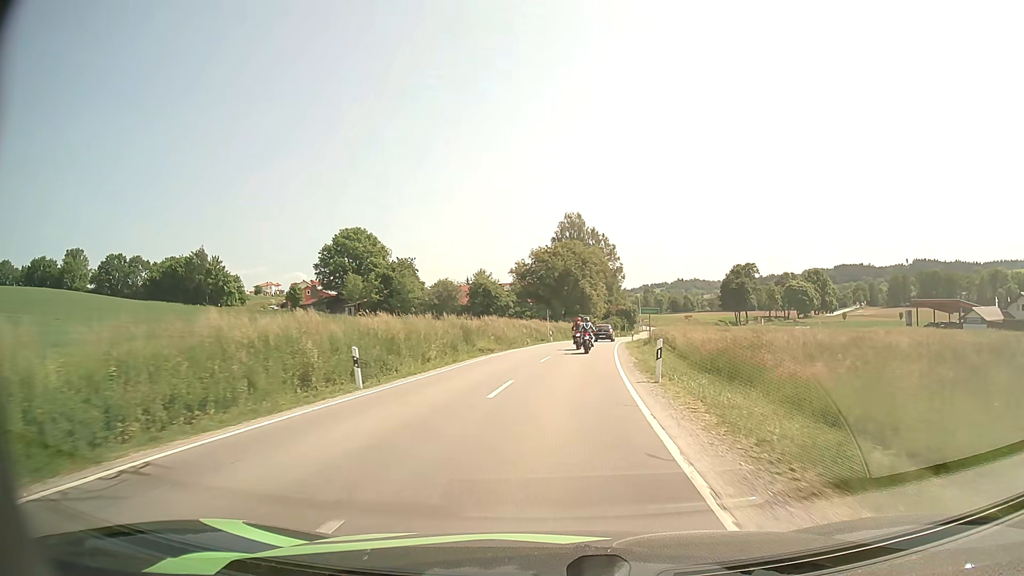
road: secondary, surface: asphalt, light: Day
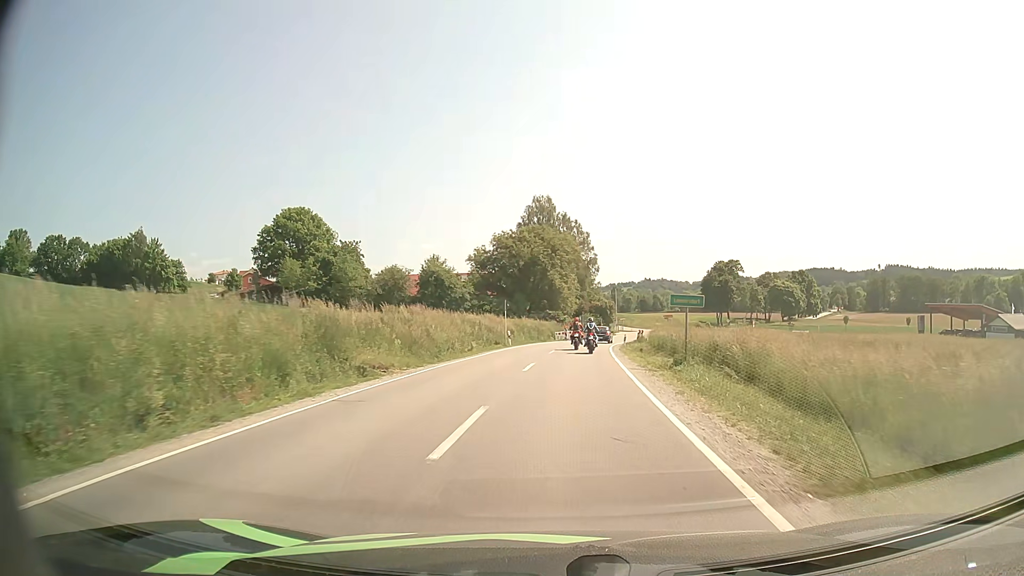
(+0.4, +17.6) m; +3°
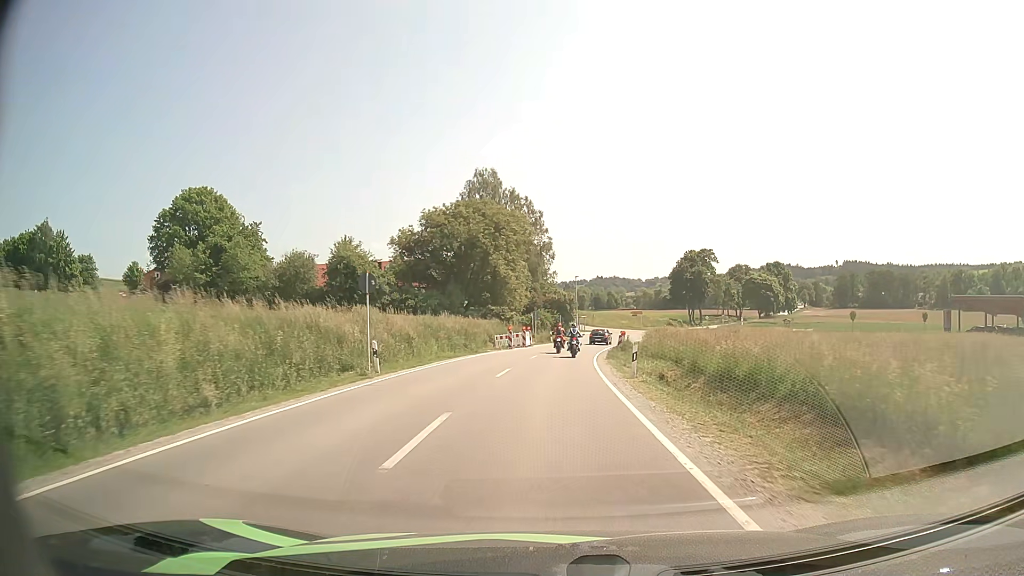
(+1.0, +23.8) m; +4°
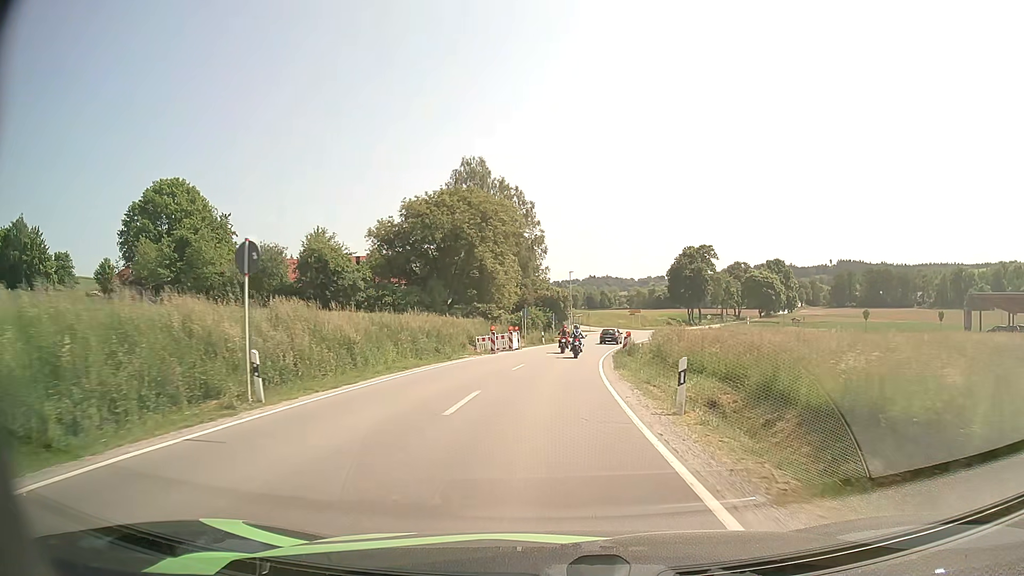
(0.0, +7.8) m; +1°
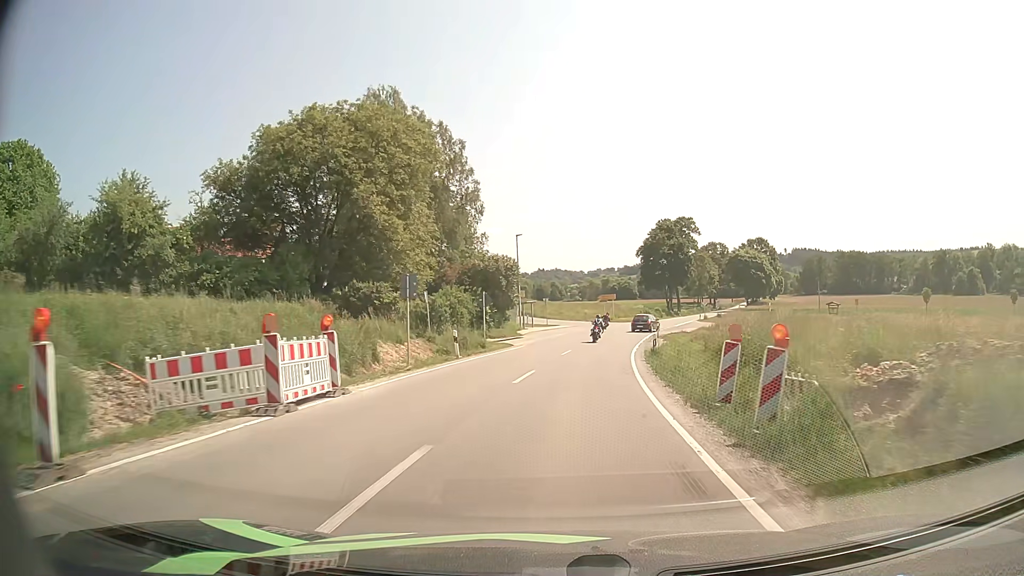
(+1.0, +31.5) m; +4°
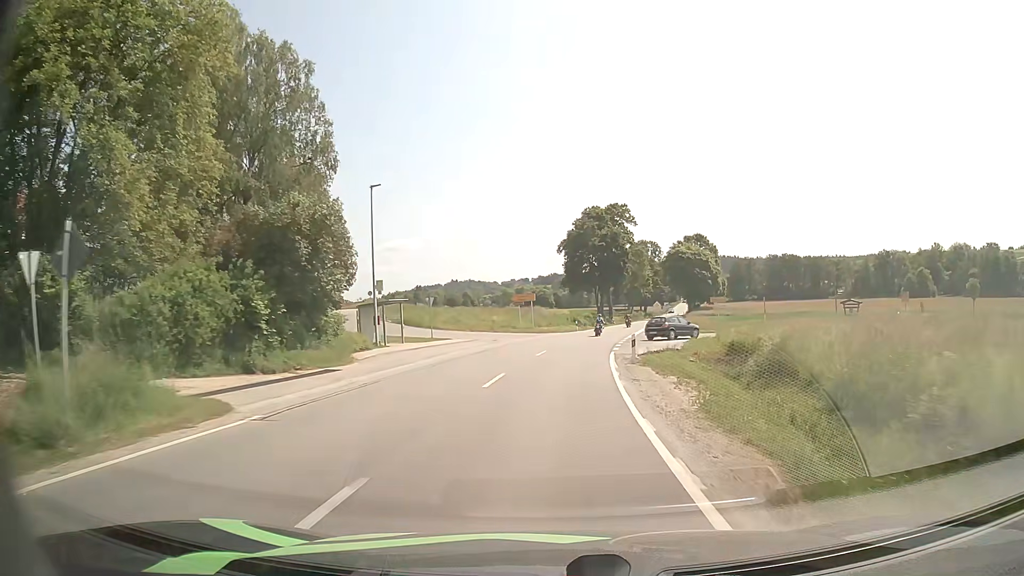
(+1.8, +25.0) m; +8°
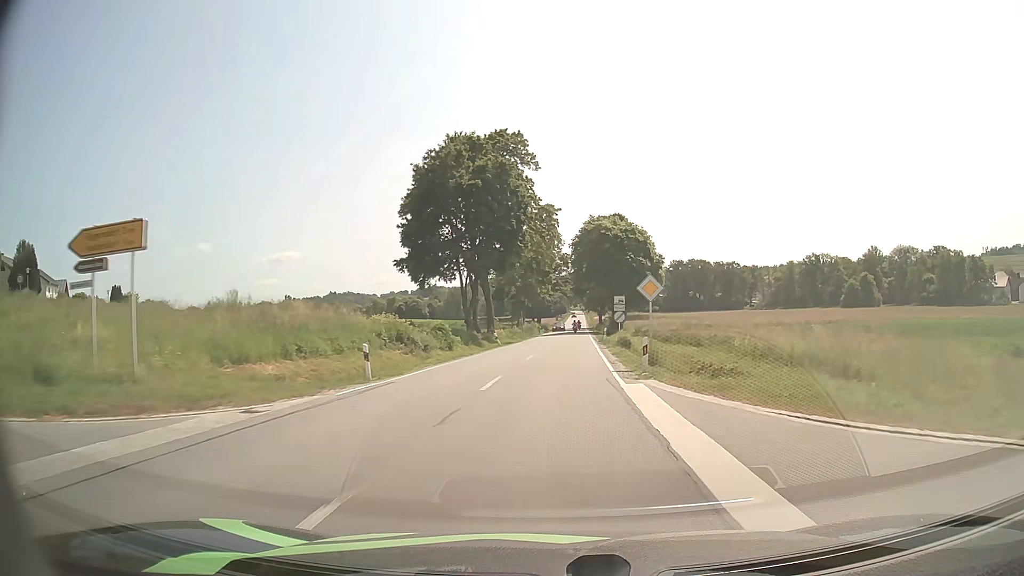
(+4.0, +48.9) m; +10°
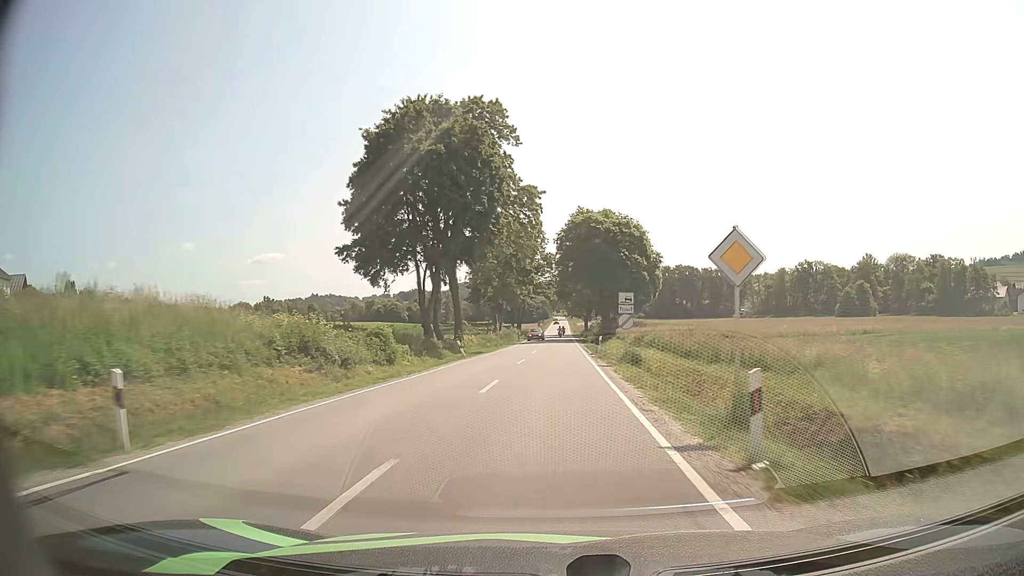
(+0.1, +10.9) m; +2°
(0, +10) (0, +20) (0, +30) (+1, +40) (+1, +50) (+1, +60) (+1, +70) (+2, +80) (+2, +90) (+2, +100) m
